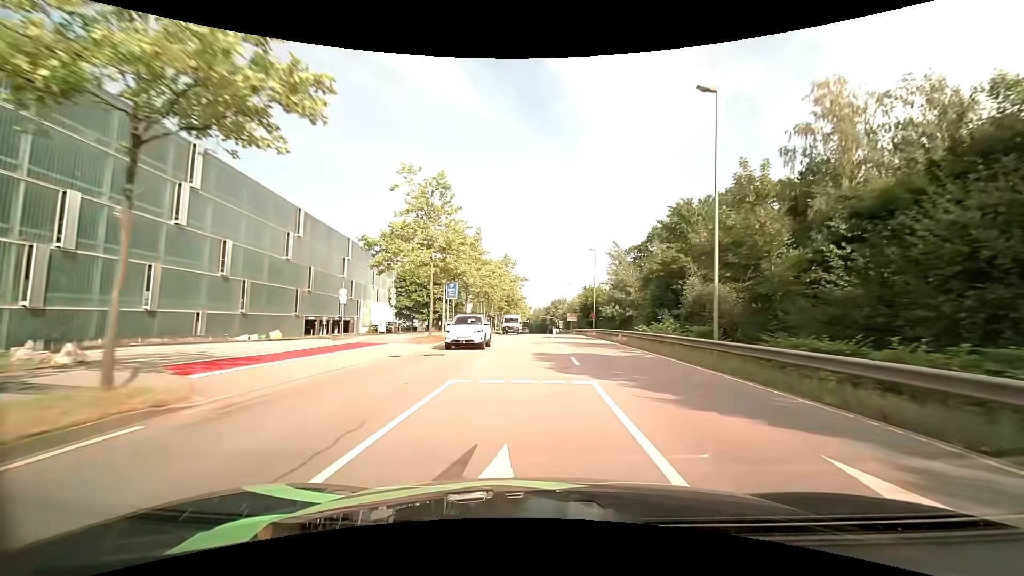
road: secondary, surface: asphalt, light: Day
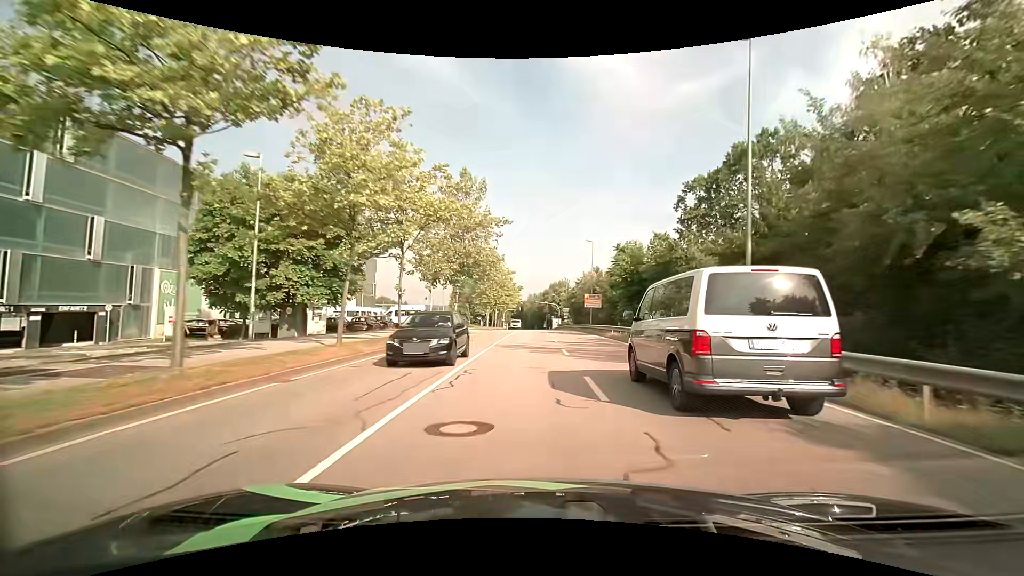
(+0.3, +43.0) m; 0°
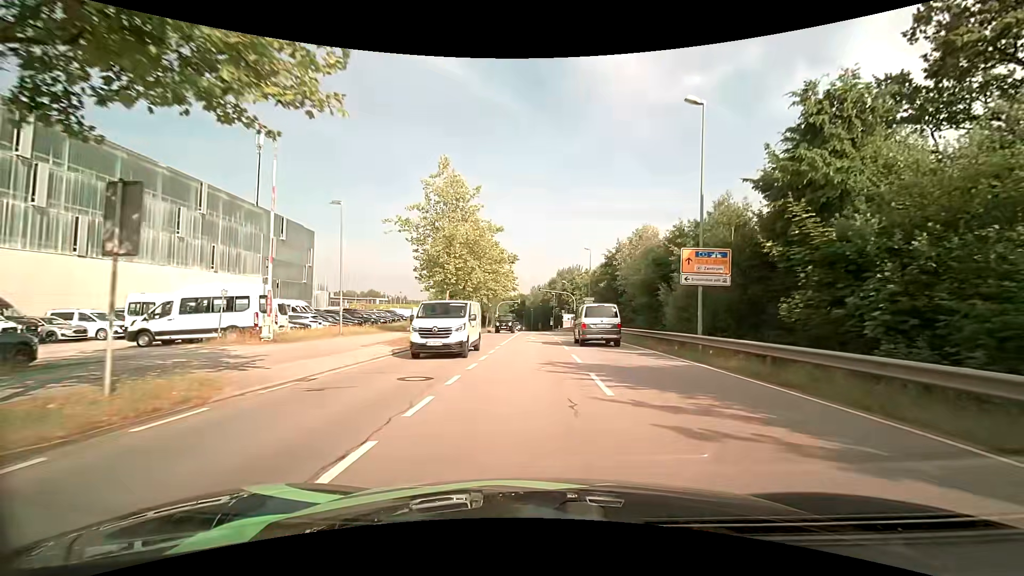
(-0.2, +34.7) m; 0°
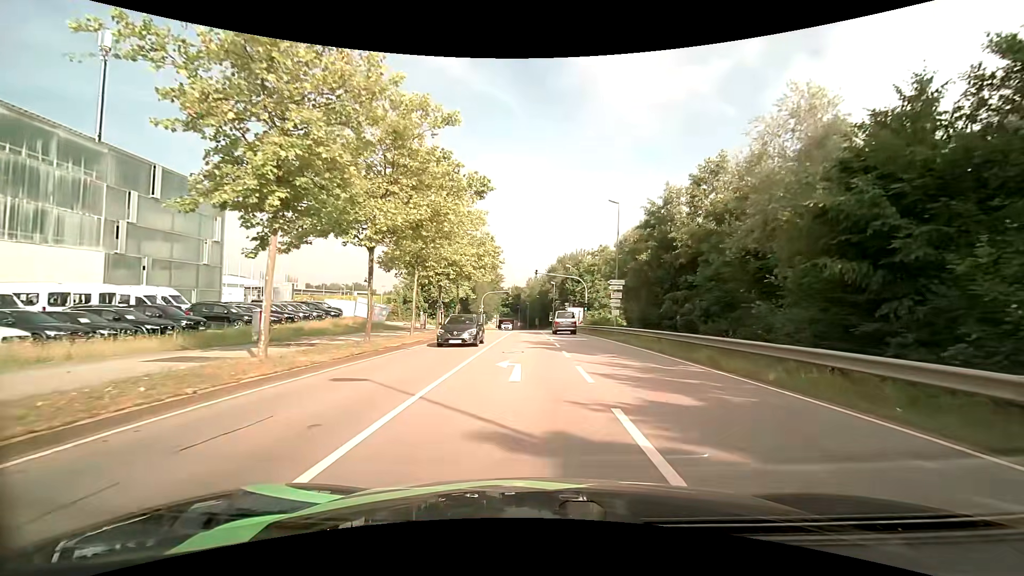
(+0.1, +22.6) m; 0°
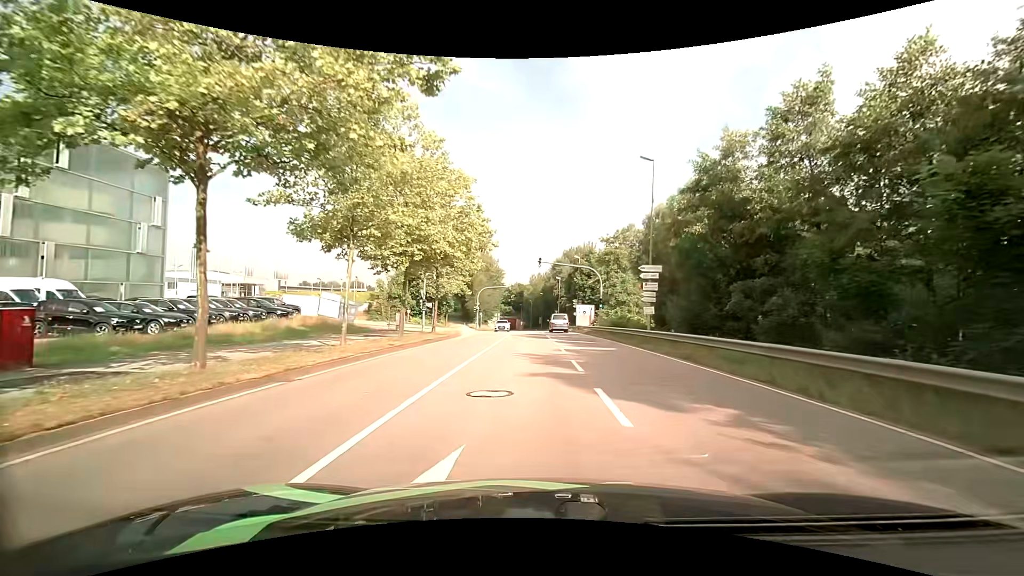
(0.0, +9.9) m; 0°
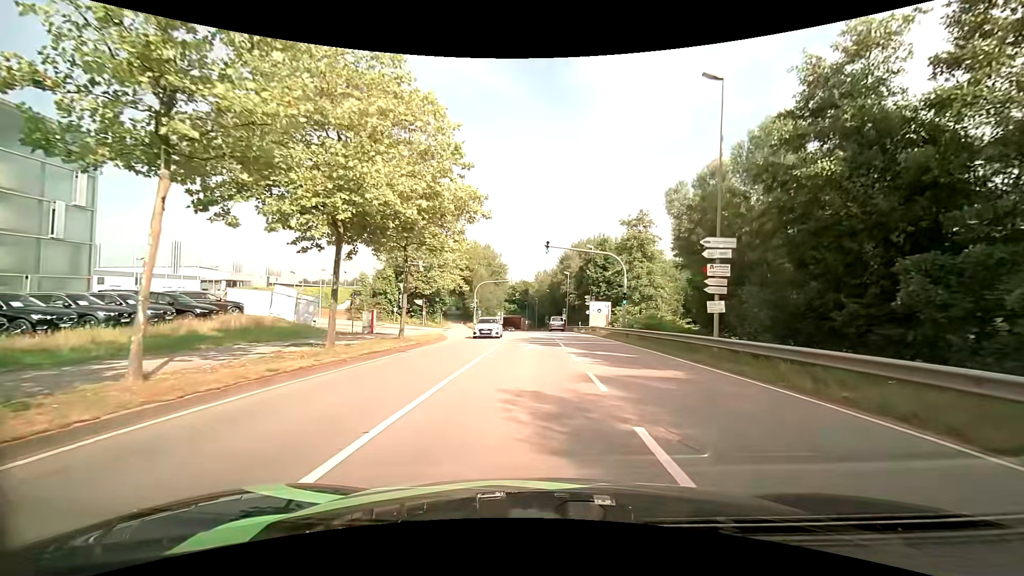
(-0.2, +9.1) m; -1°
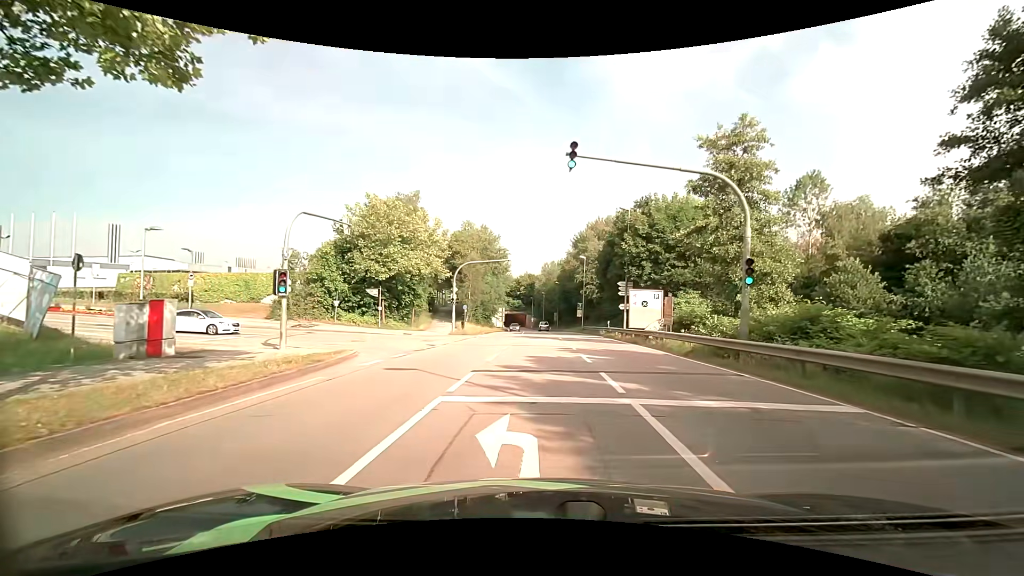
(-0.2, +19.0) m; -1°
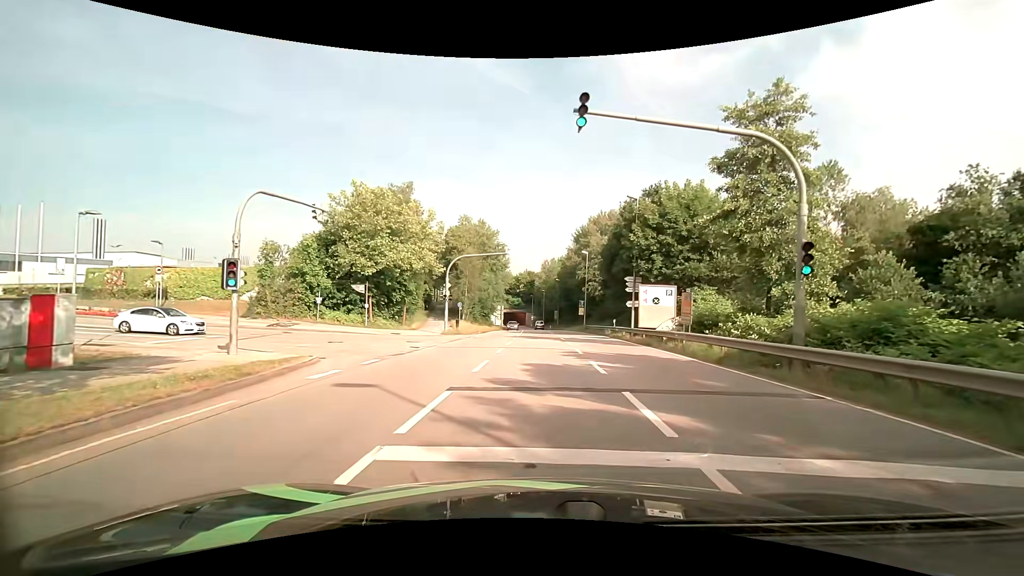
(+0.1, +3.2) m; +1°
